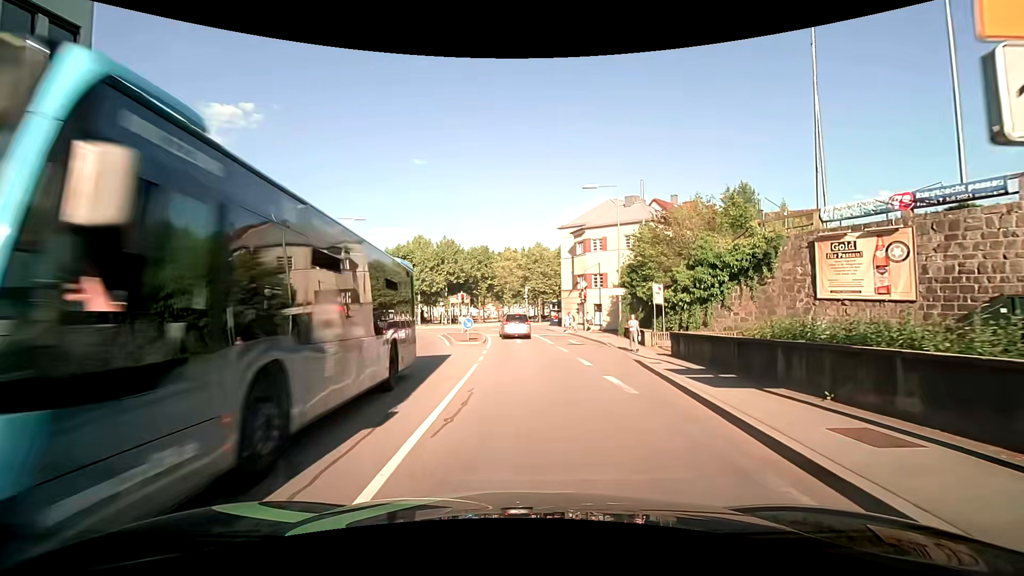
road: tertiary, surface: asphalt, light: Day
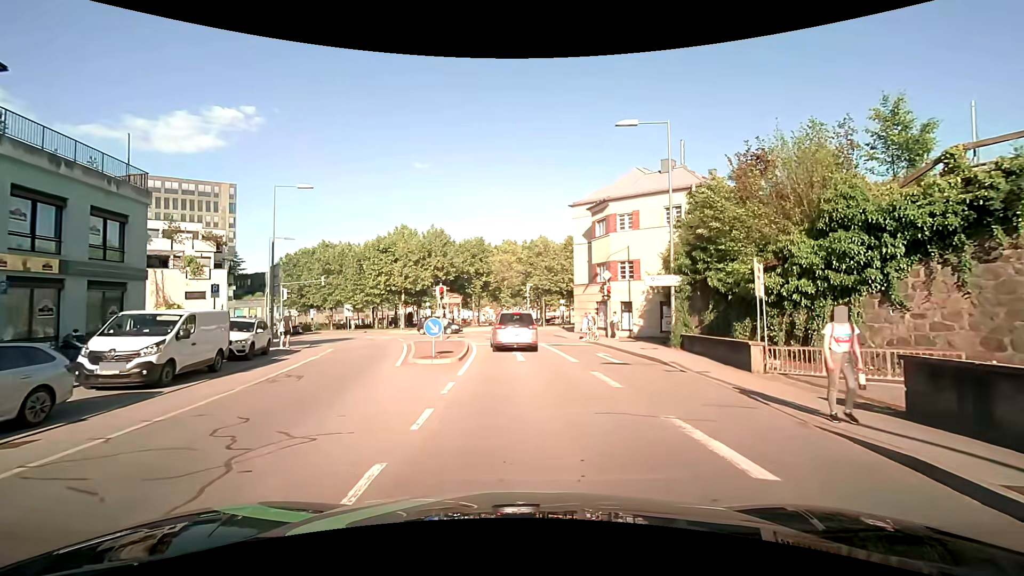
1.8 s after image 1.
(-0.2, +10.9) m; -1°
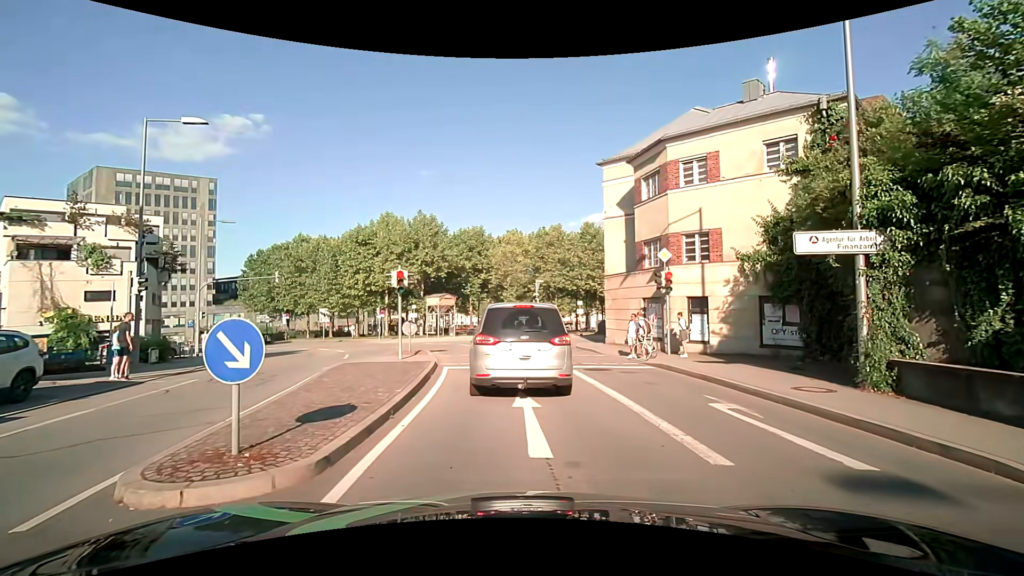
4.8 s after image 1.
(-0.1, +11.0) m; -1°
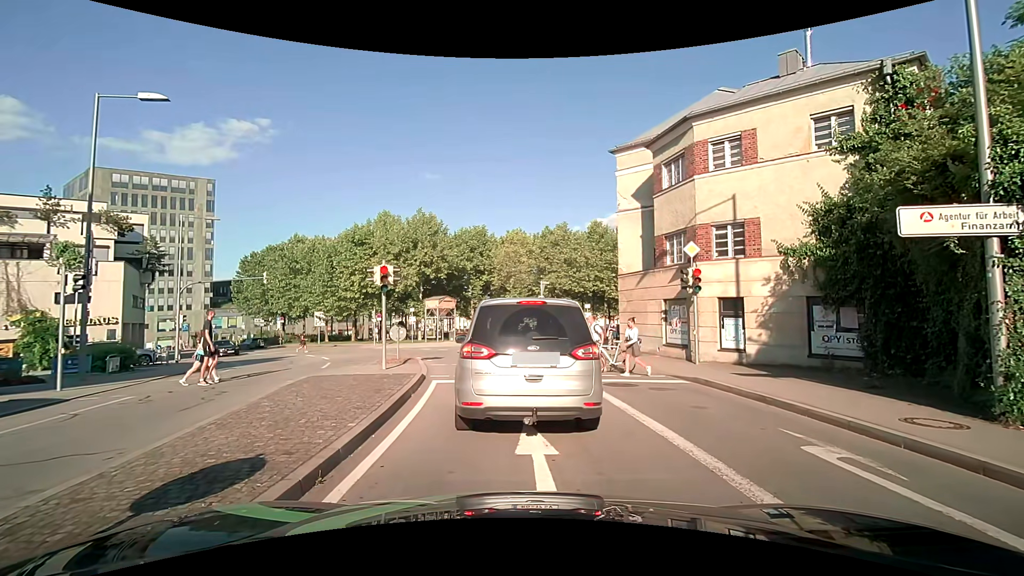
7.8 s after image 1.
(0.0, +2.5) m; 0°
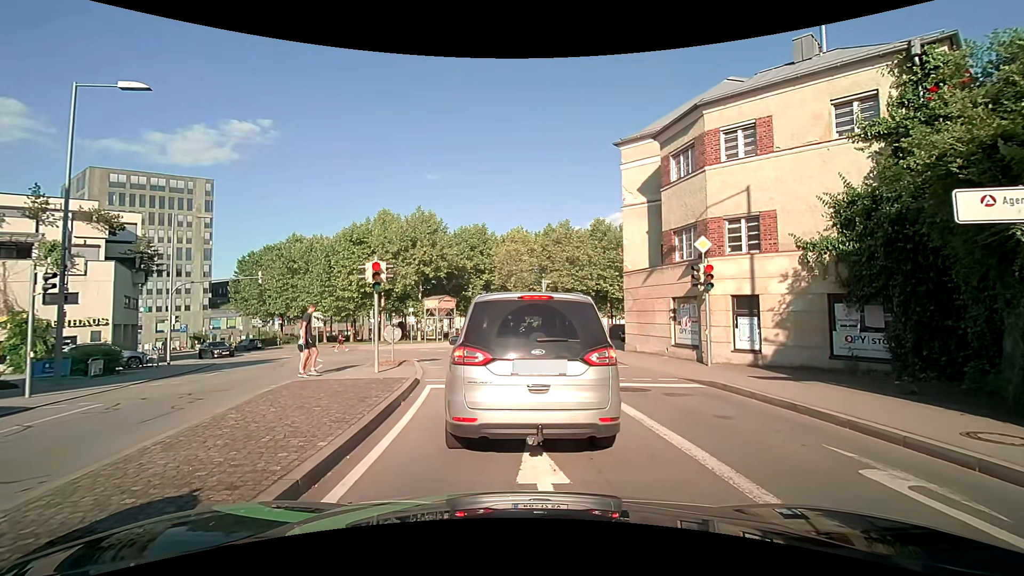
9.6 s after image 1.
(0.0, +1.0) m; 0°
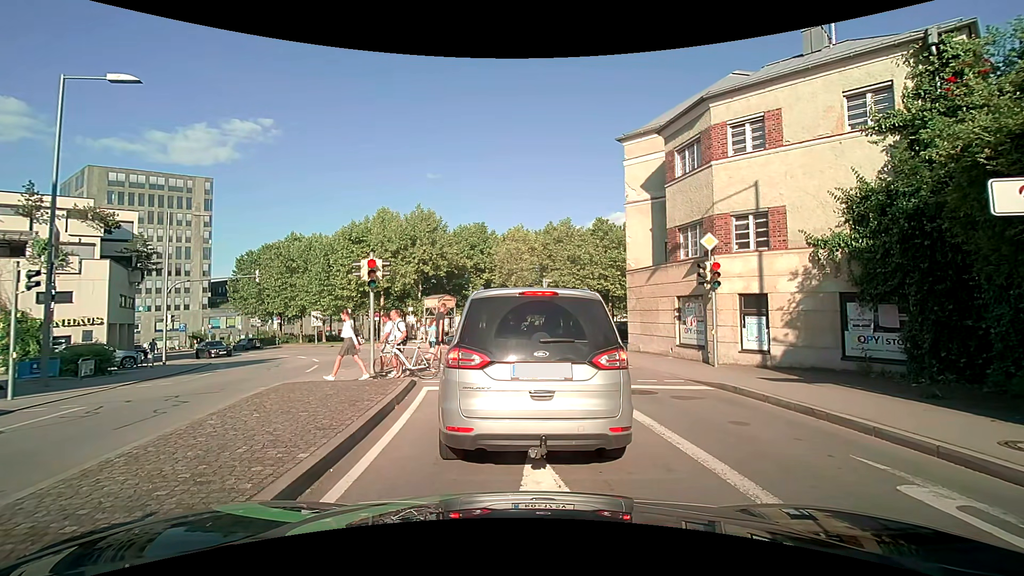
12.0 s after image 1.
(0.0, +0.5) m; 0°
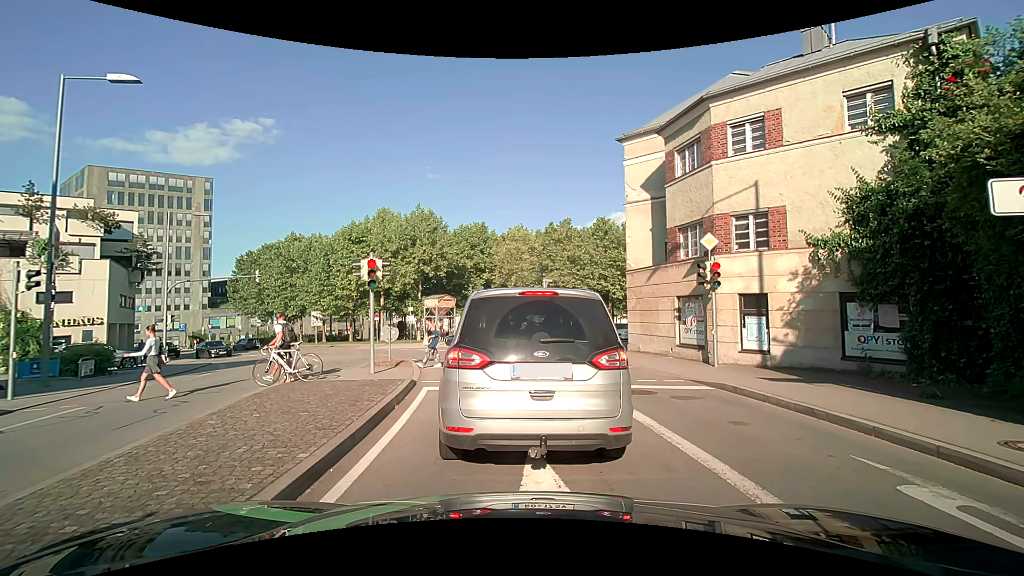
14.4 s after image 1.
(0.0, 0.0) m; 0°
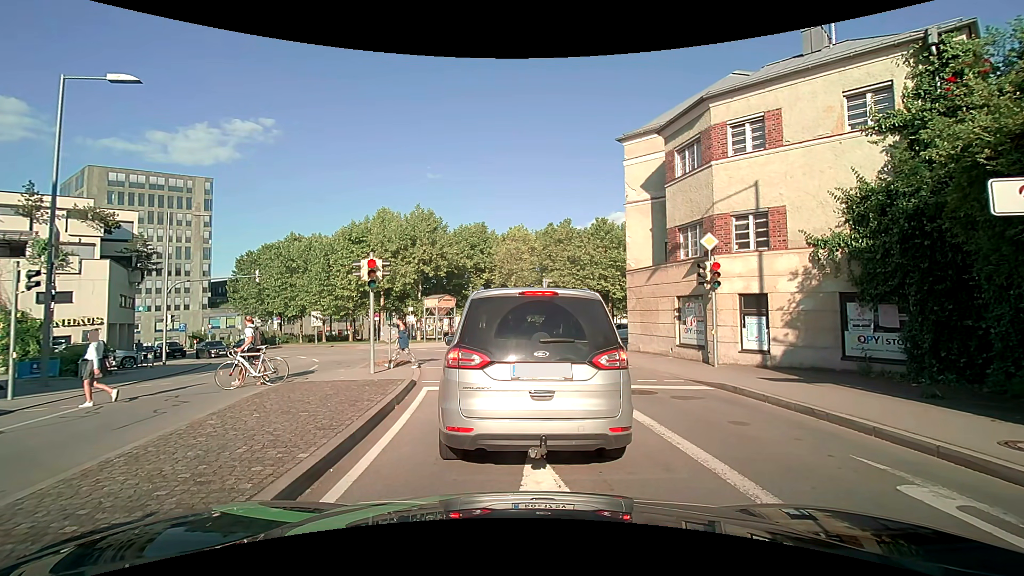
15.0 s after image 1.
(0.0, 0.0) m; 0°
